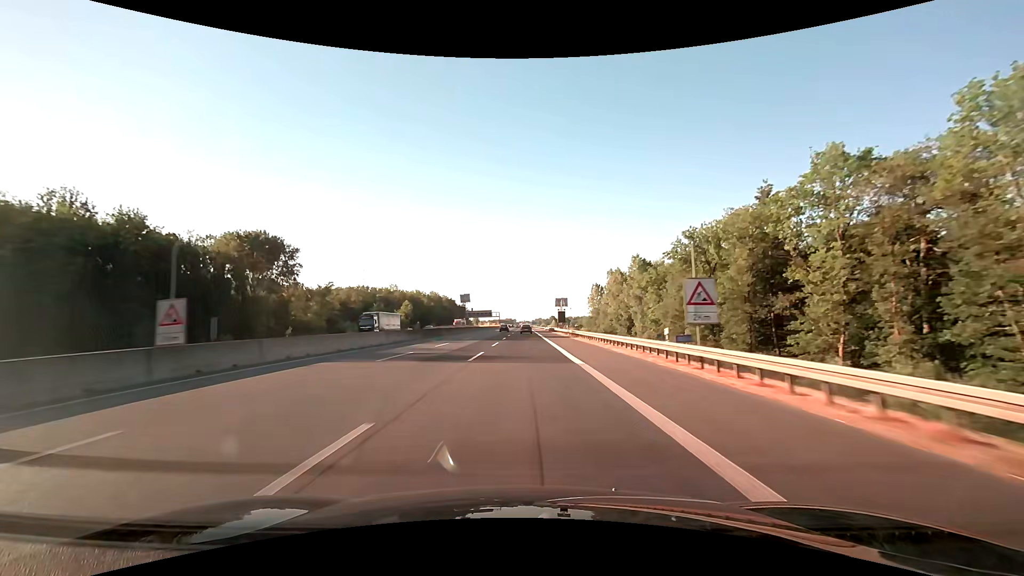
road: motorway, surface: asphalt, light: Day
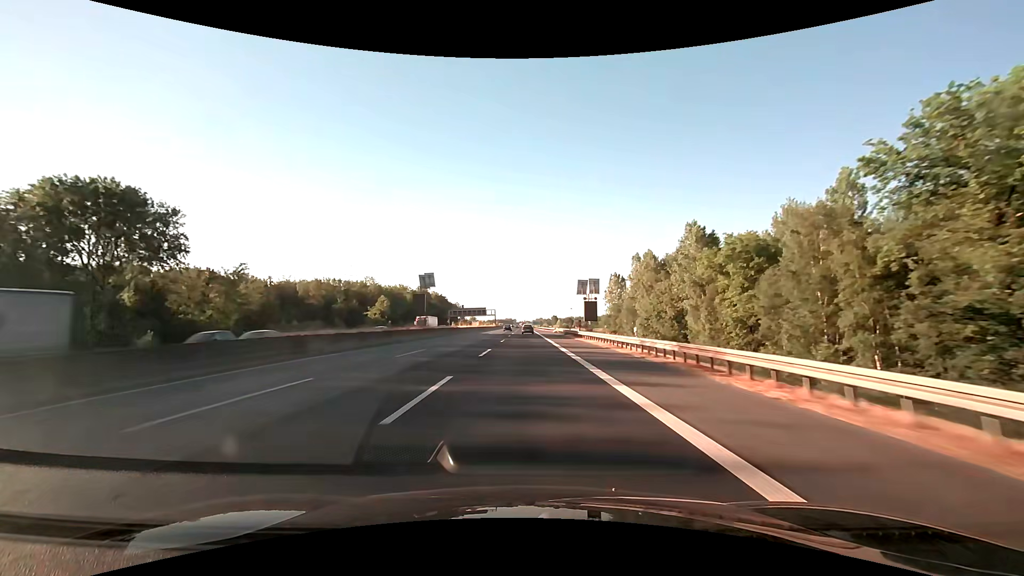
(-0.1, +39.1) m; 0°
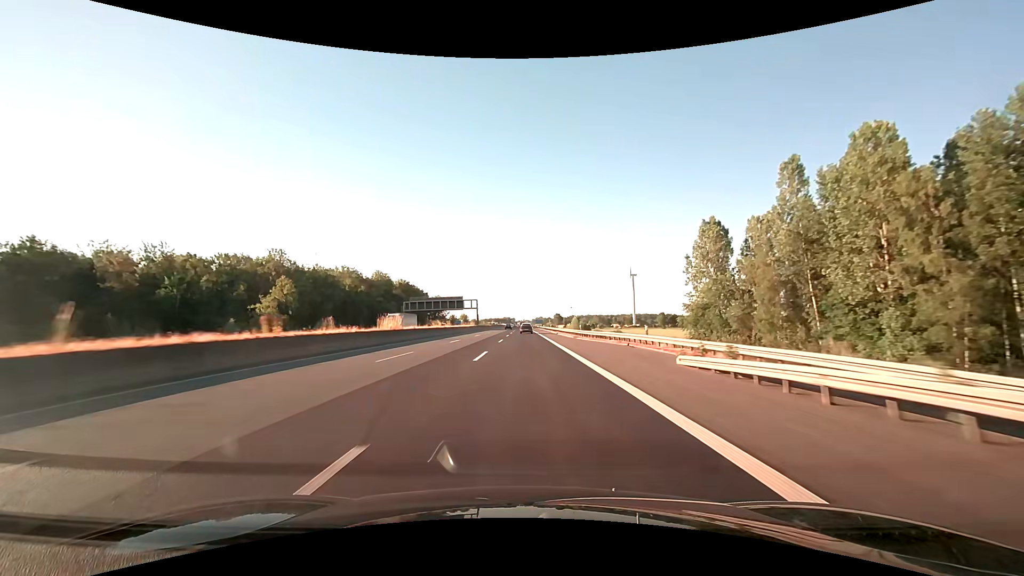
(0.0, +77.1) m; 0°
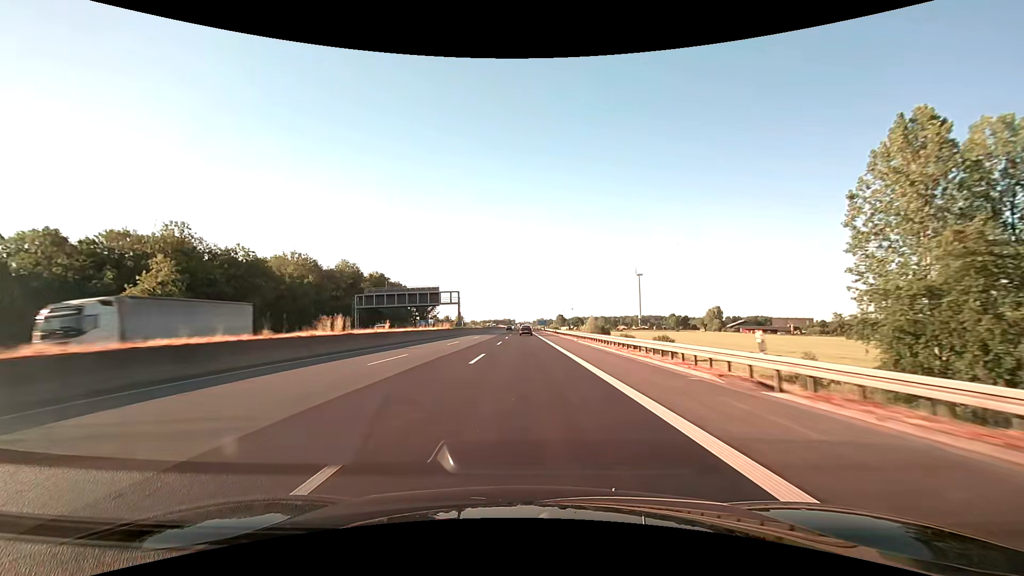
(0.0, +37.9) m; 0°
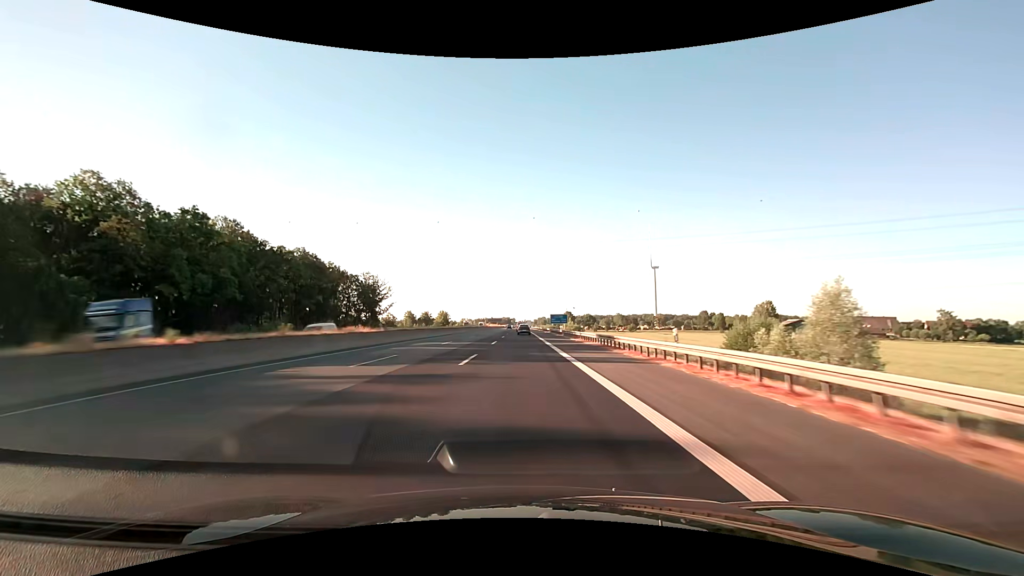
(+0.2, +93.7) m; 0°
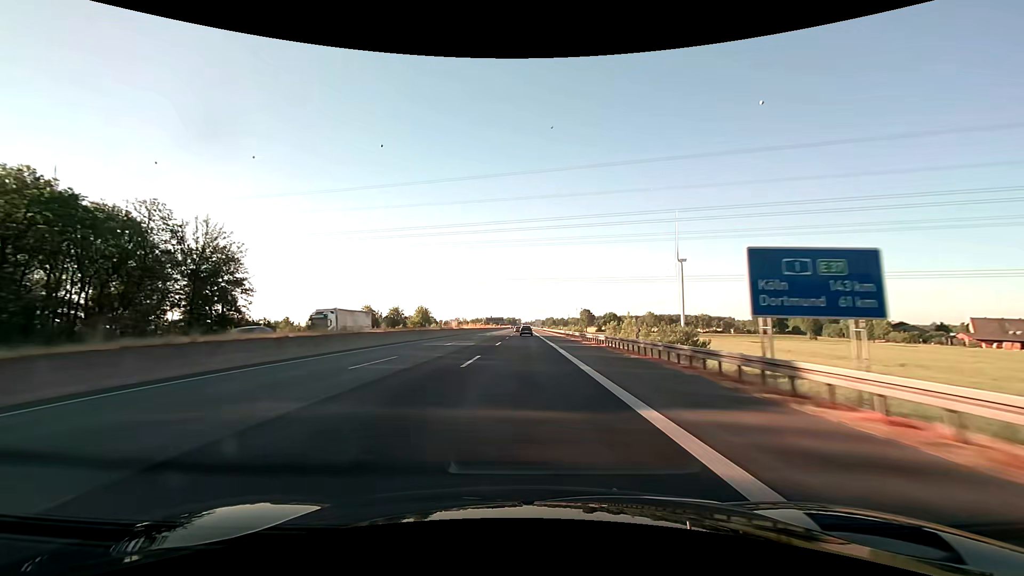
(-0.5, +93.6) m; -1°
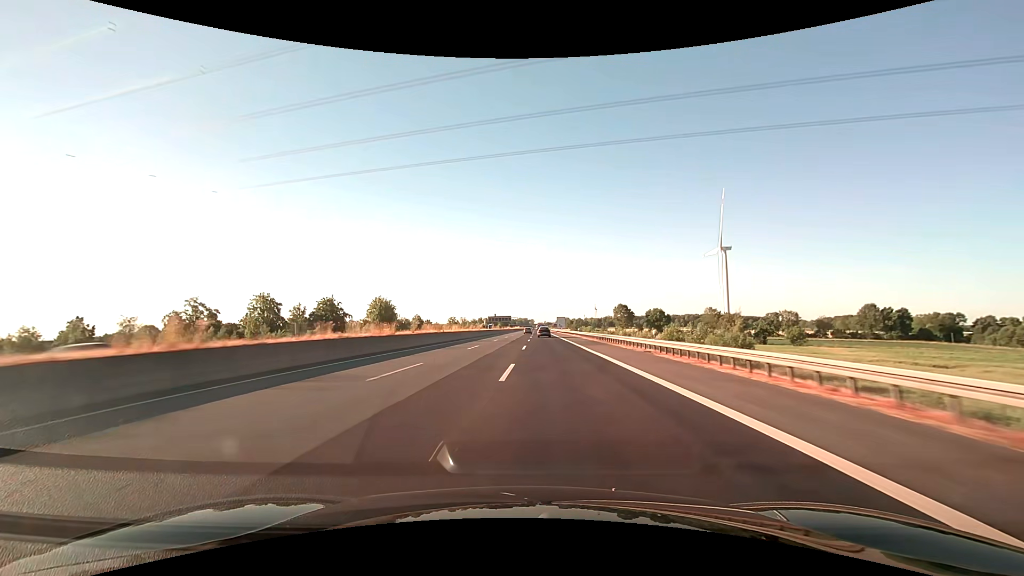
(-0.7, +96.1) m; -1°
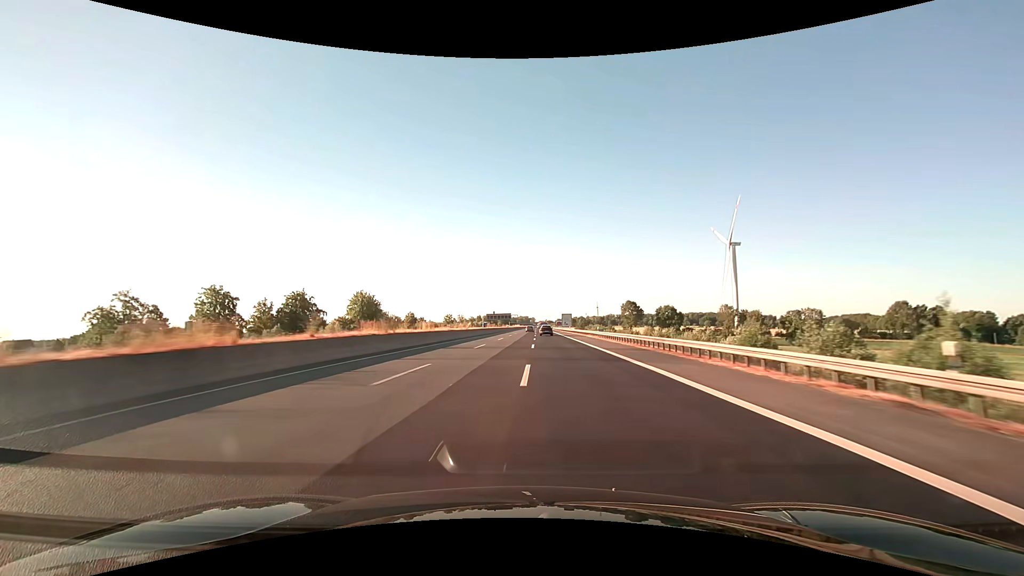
(0.0, +19.9) m; 0°
(0, +10) (0, +20) (0, +30) (0, +40) (0, +50) (0, +60) (+1, +70) (+1, +80) (+1, +90) (+1, +100) m
